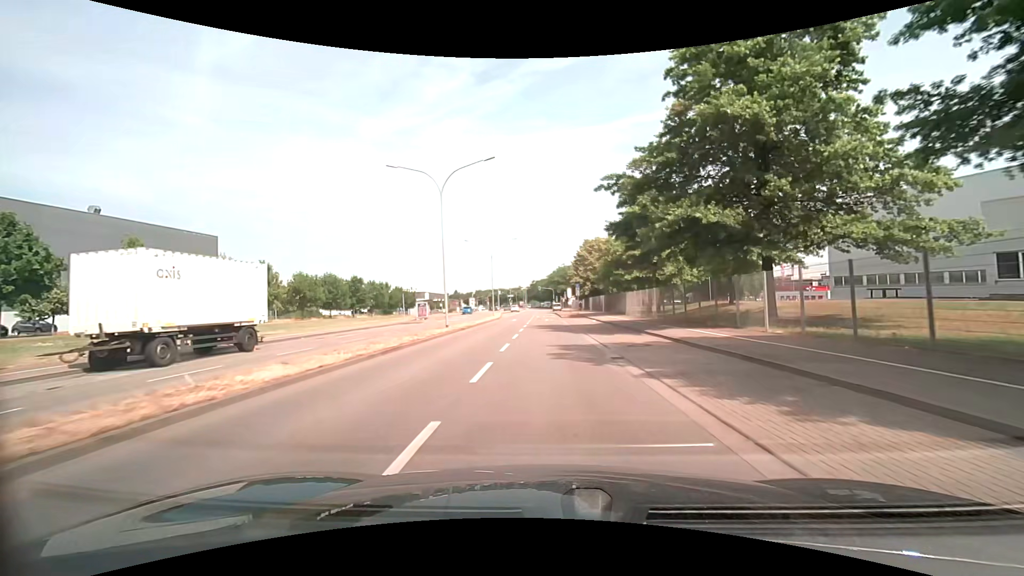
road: secondary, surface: asphalt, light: Day
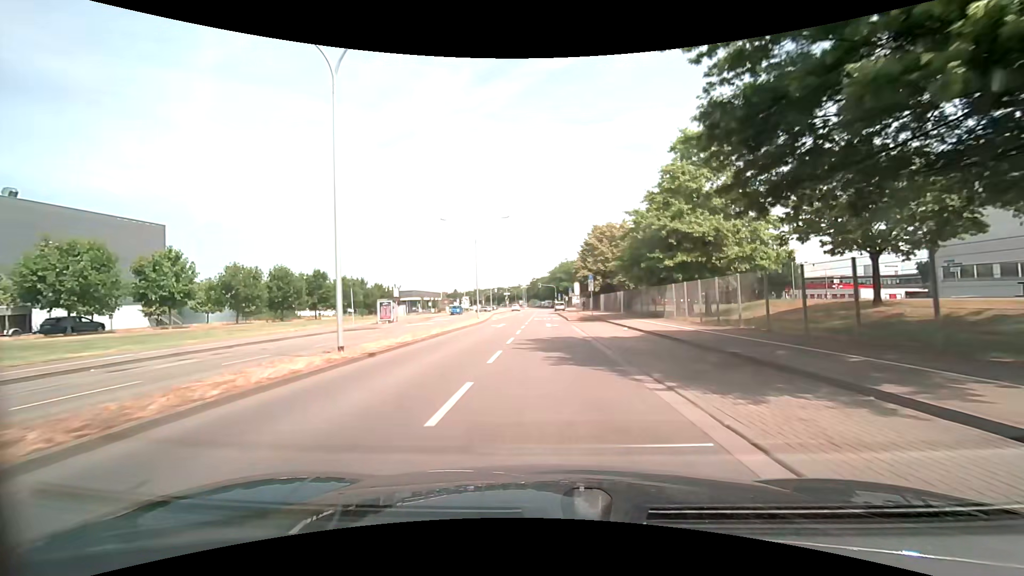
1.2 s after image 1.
(+0.1, +15.1) m; 0°
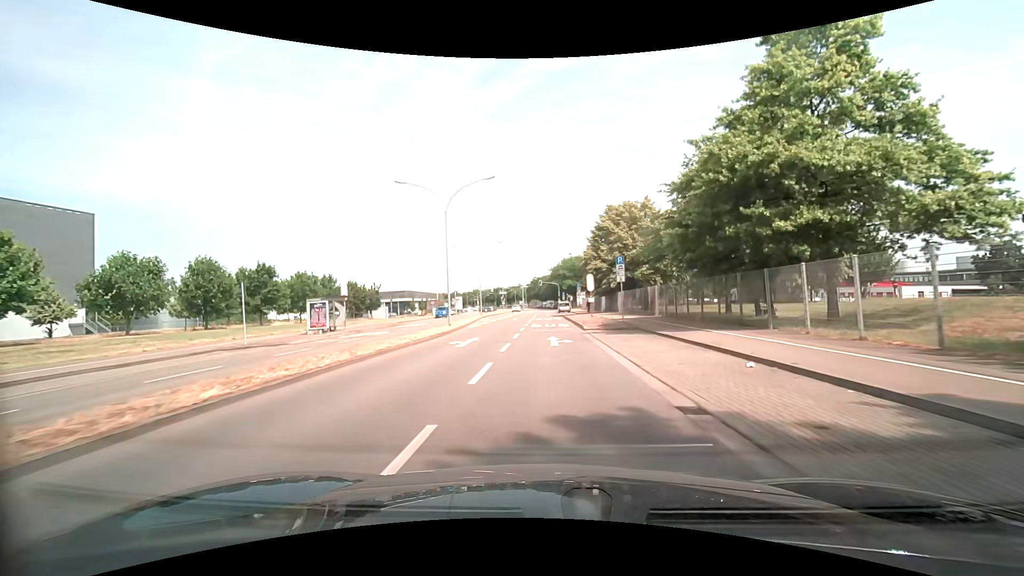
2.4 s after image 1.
(+0.1, +15.0) m; 0°
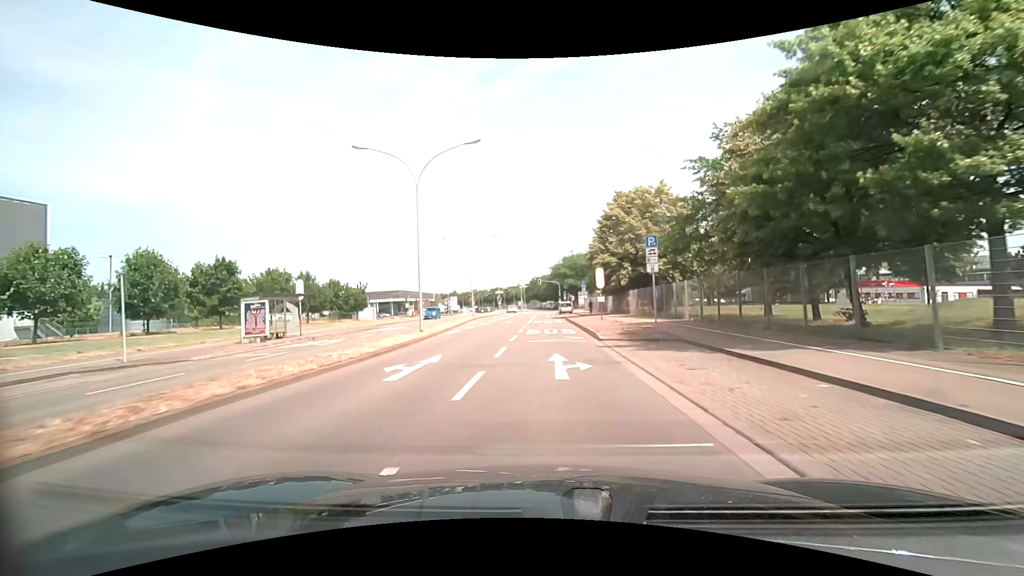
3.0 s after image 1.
(0.0, +7.4) m; 0°
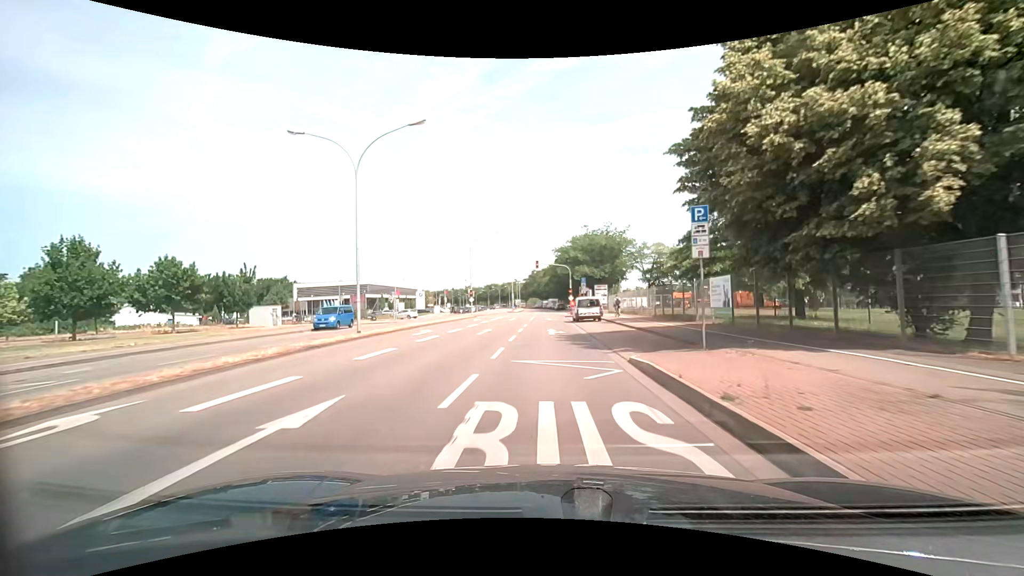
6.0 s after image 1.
(+0.1, +36.7) m; 0°
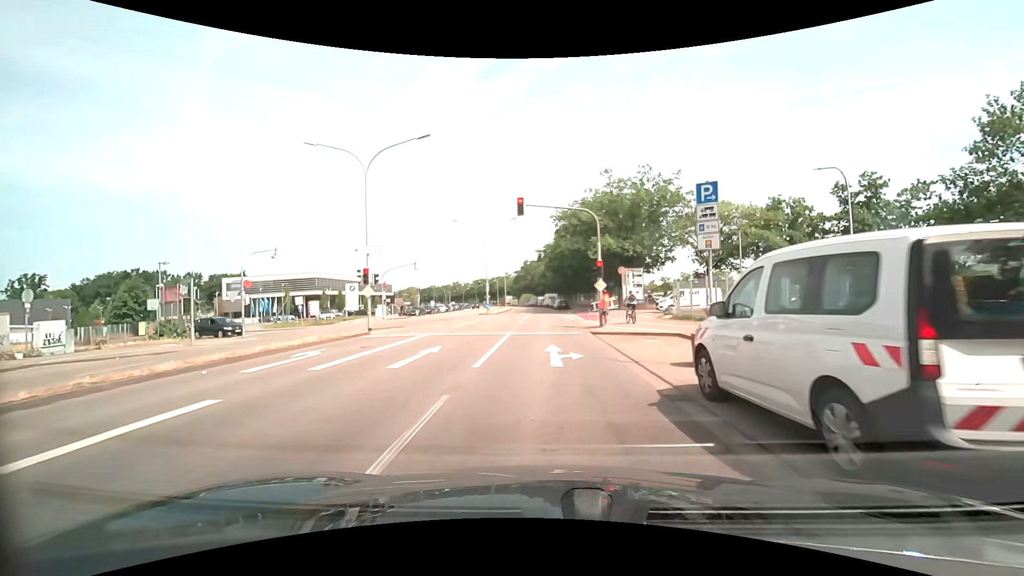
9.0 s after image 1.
(0.0, +32.0) m; +1°
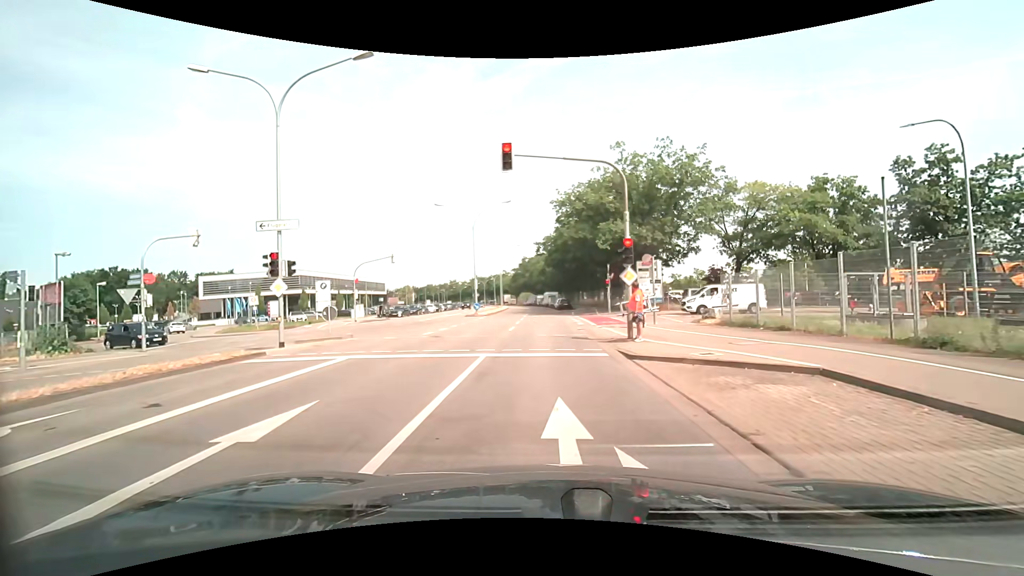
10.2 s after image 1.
(0.0, +7.8) m; 0°
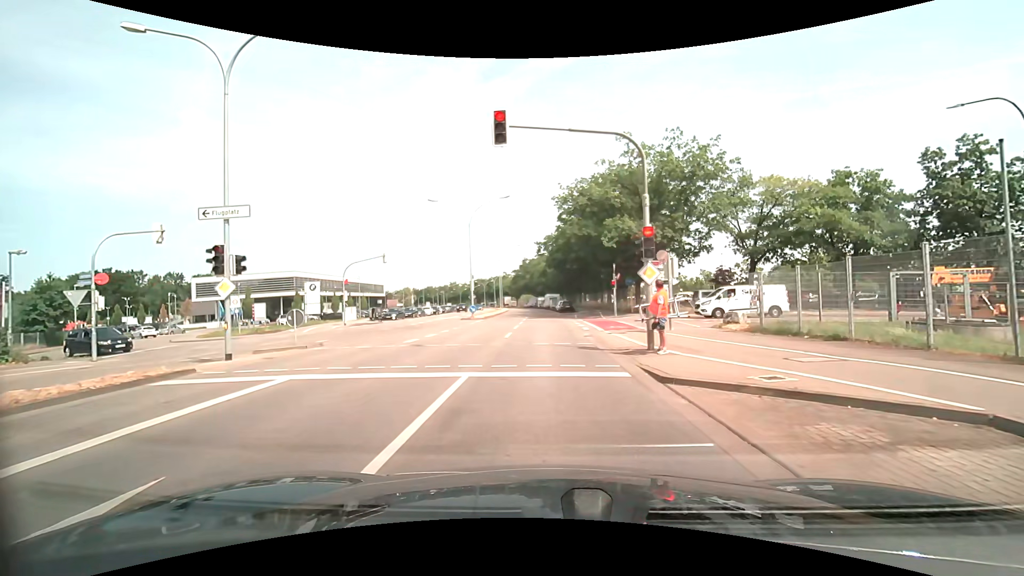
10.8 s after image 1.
(0.0, +2.7) m; 0°
(0, +10) (0, +20) (0, +30) (0, +40) (0, +50) (0, +60) (0, +70) (-1, +80) (-1, +90) (-2, +100) m
